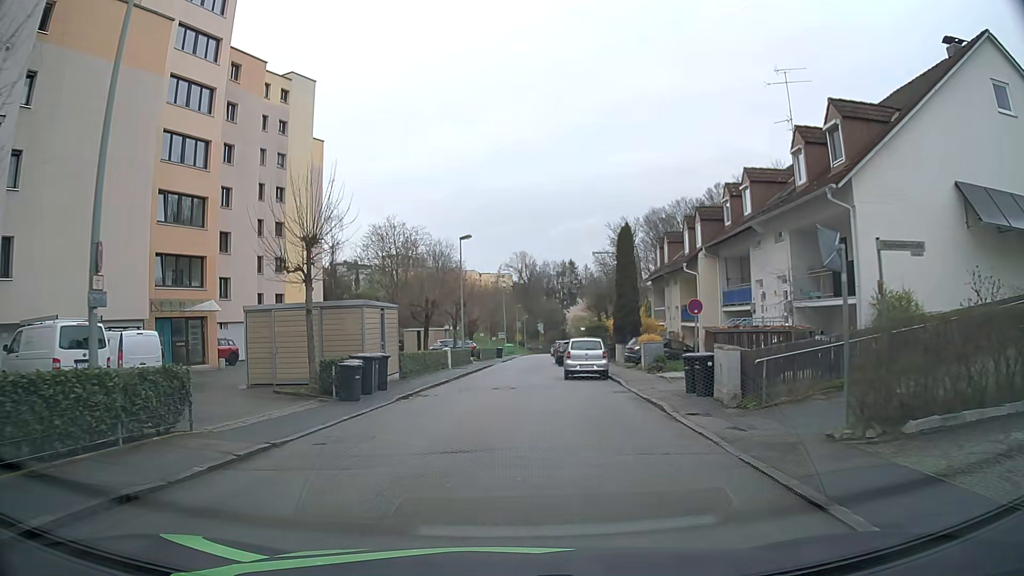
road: residential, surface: asphalt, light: Day
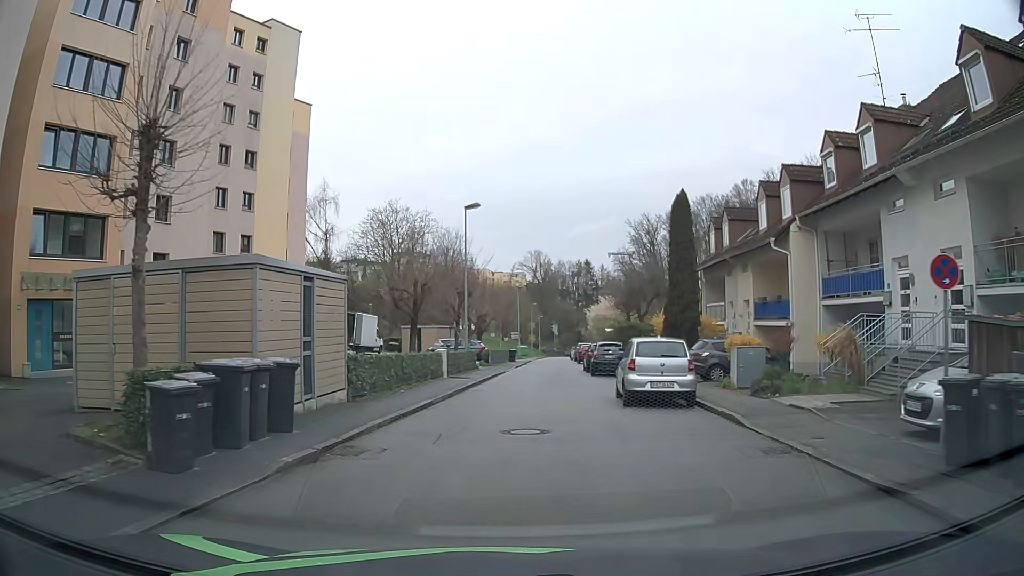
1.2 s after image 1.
(-0.2, +10.0) m; -2°
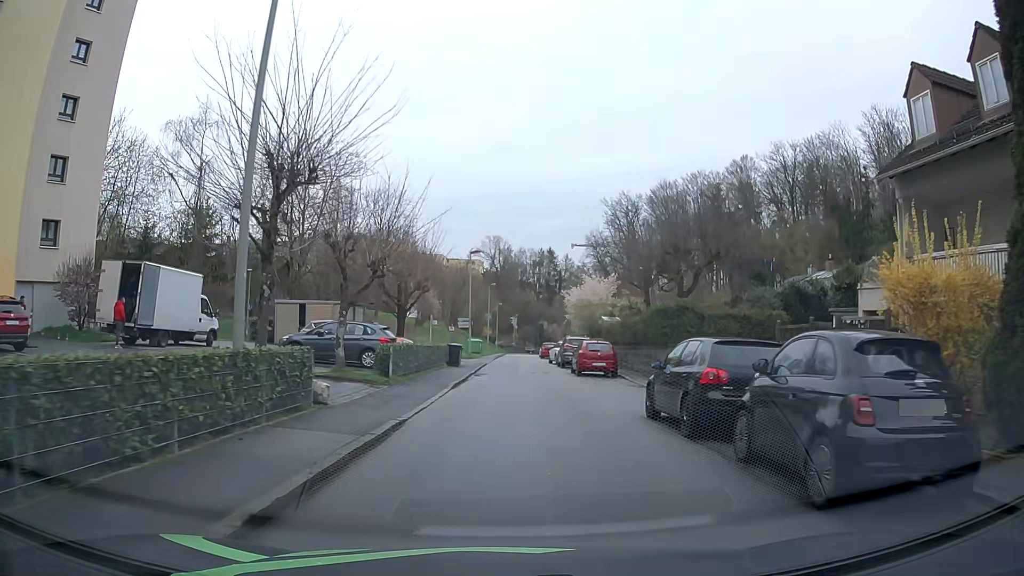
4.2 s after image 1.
(+1.0, +24.9) m; +4°
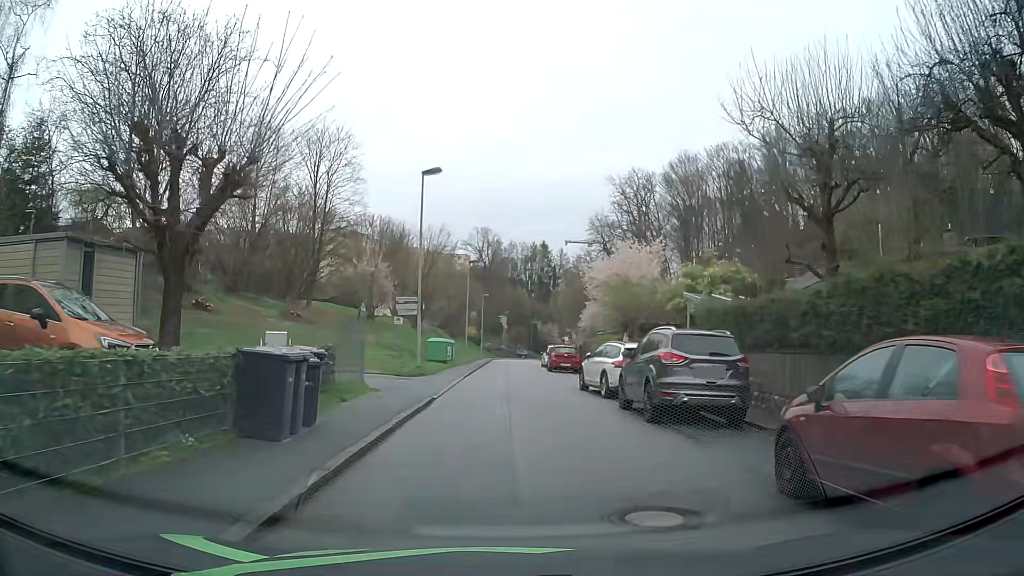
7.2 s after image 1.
(+0.4, +24.4) m; +1°
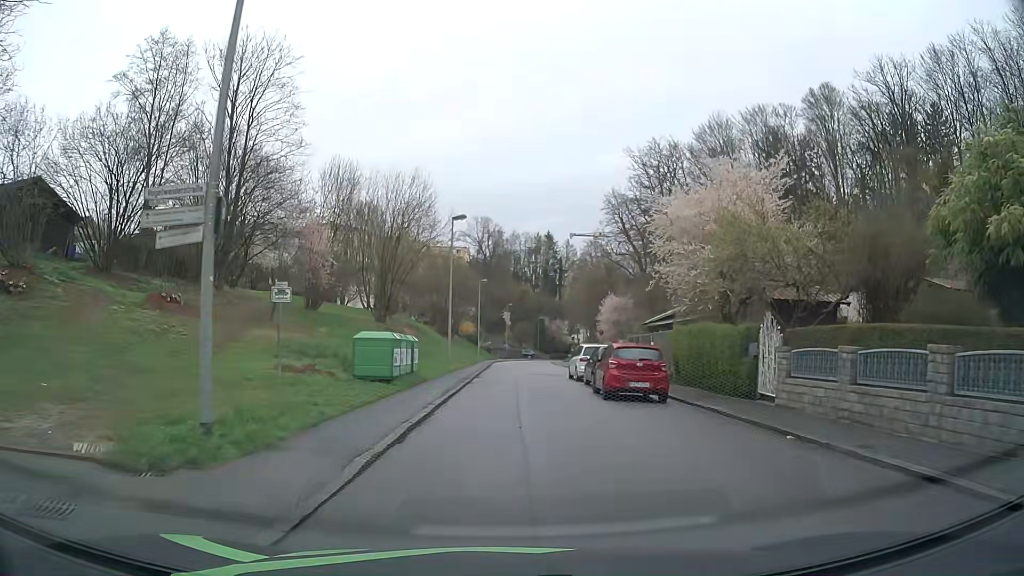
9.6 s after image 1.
(+0.1, +19.1) m; 0°
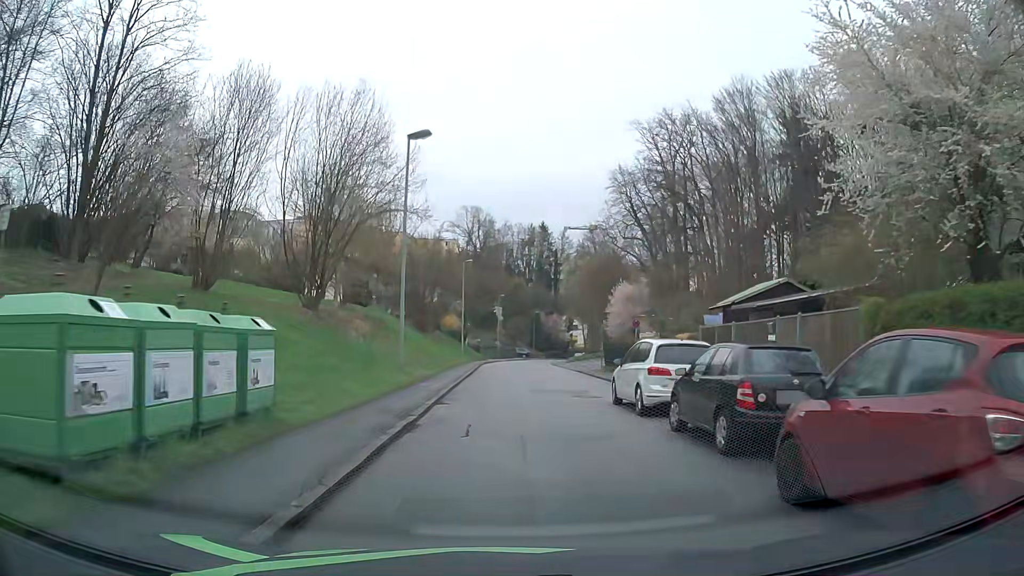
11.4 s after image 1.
(+0.1, +14.3) m; +1°
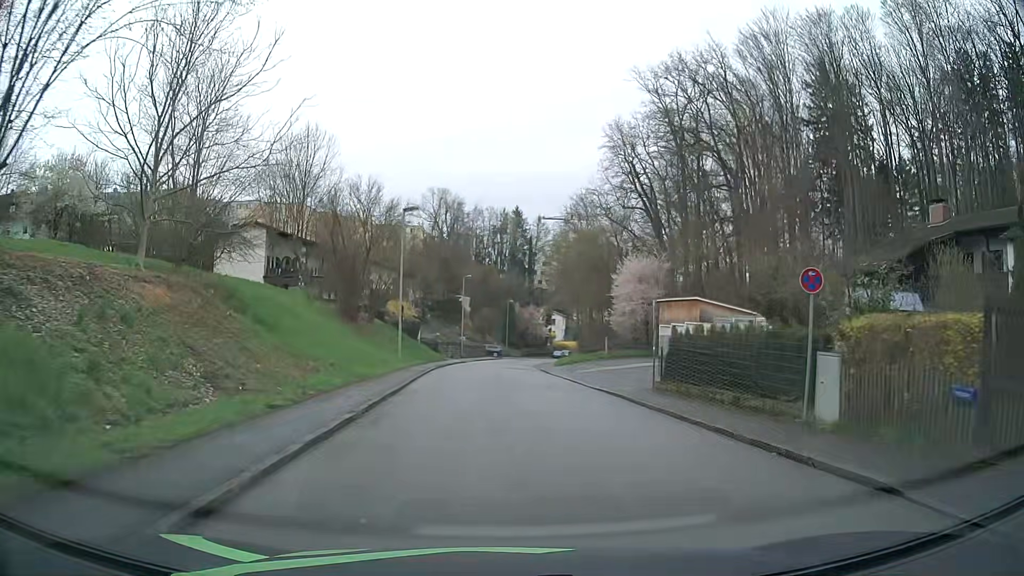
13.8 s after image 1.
(+0.3, +20.0) m; +2°
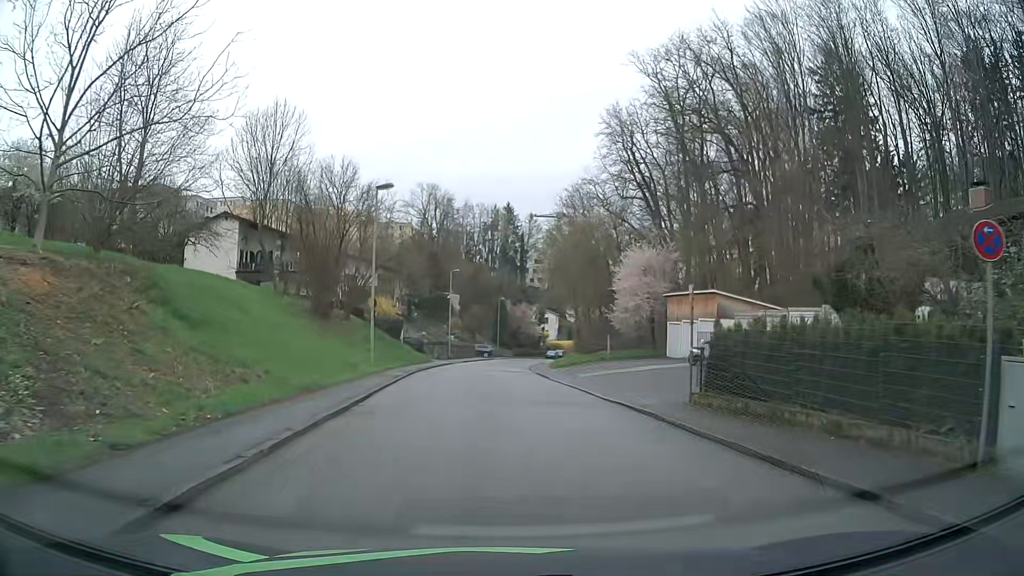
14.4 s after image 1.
(+0.1, +5.0) m; +1°
(0, +10) (0, +20) (0, +30) (0, +40) (0, +50) (0, +60) (+1, +70) (+3, +80) (+5, +90) (+7, +99) m
